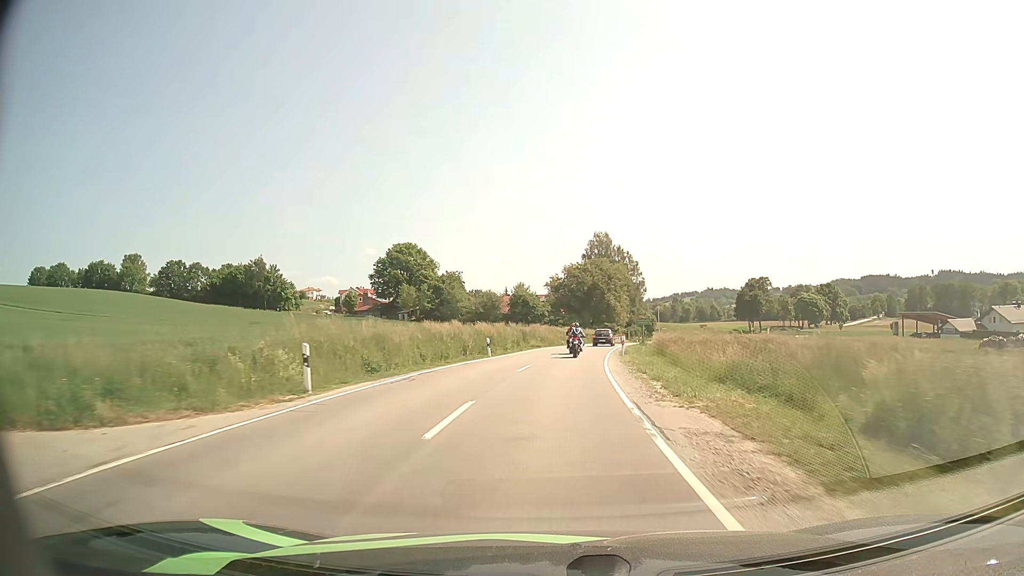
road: secondary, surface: asphalt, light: Day
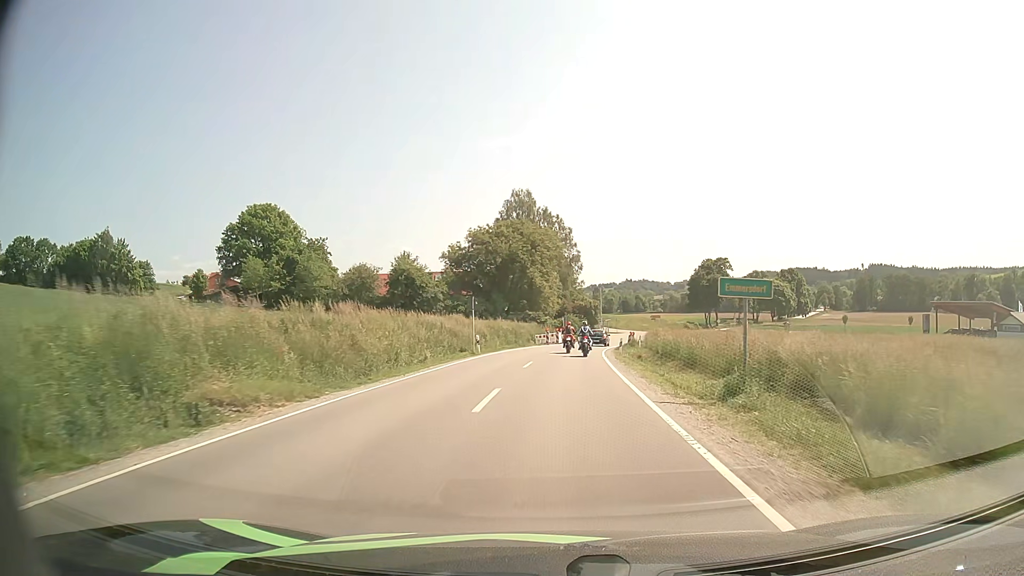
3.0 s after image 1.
(+2.7, +45.0) m; +7°
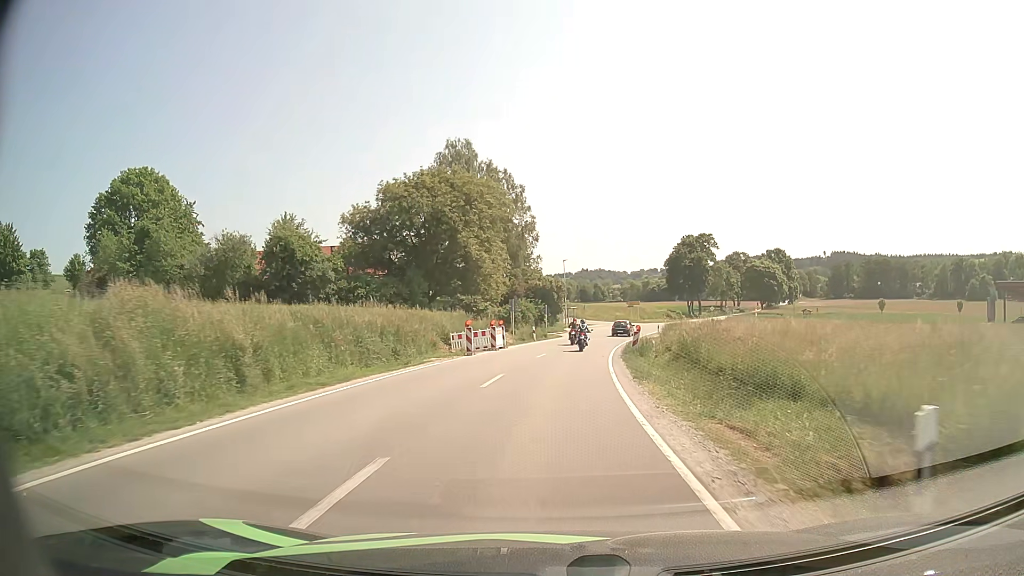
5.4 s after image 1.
(+1.2, +31.2) m; +4°
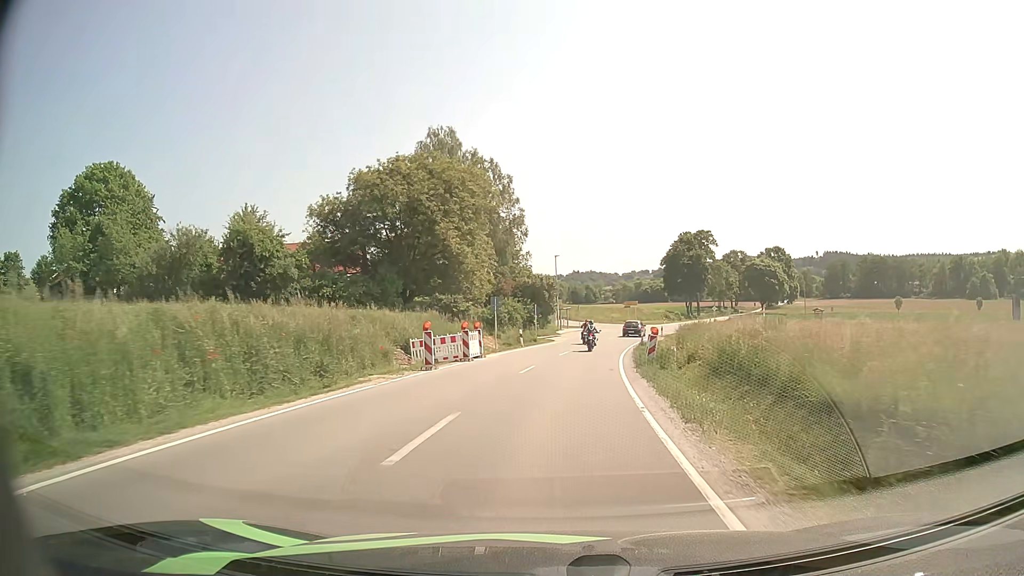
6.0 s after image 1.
(0.0, +7.7) m; +1°
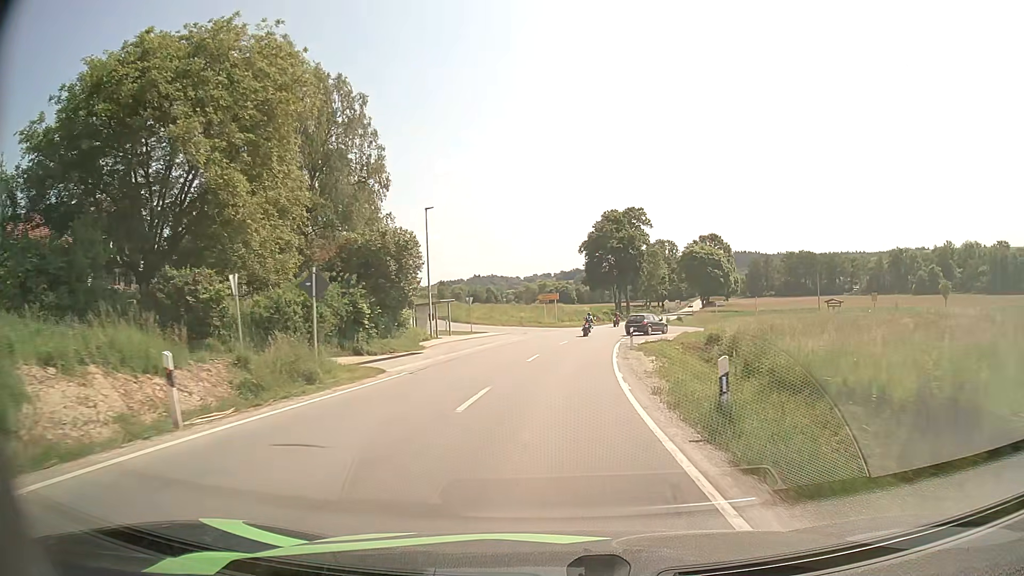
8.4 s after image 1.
(+2.0, +32.5) m; +8°
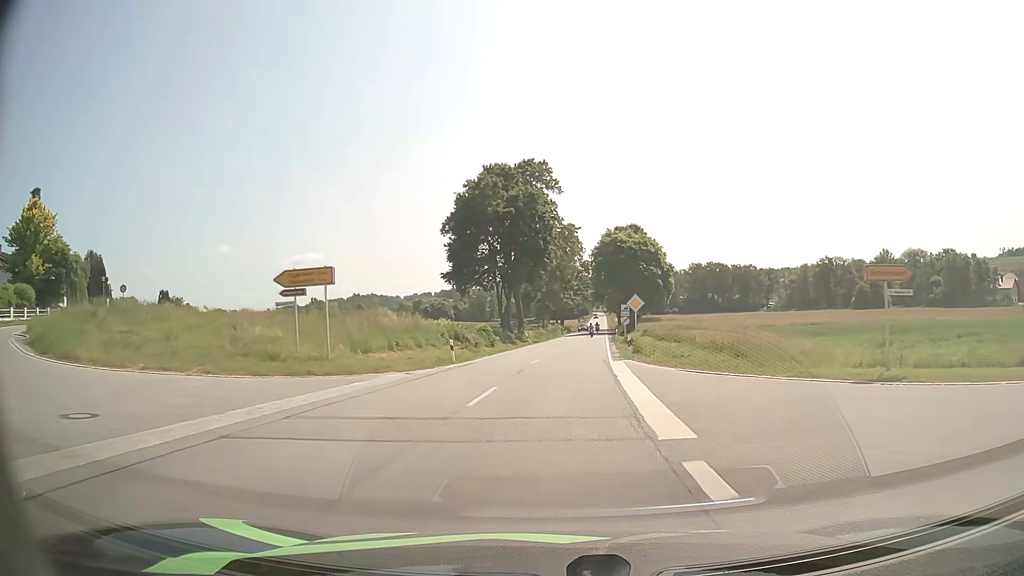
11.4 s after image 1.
(+3.9, +46.9) m; +10°
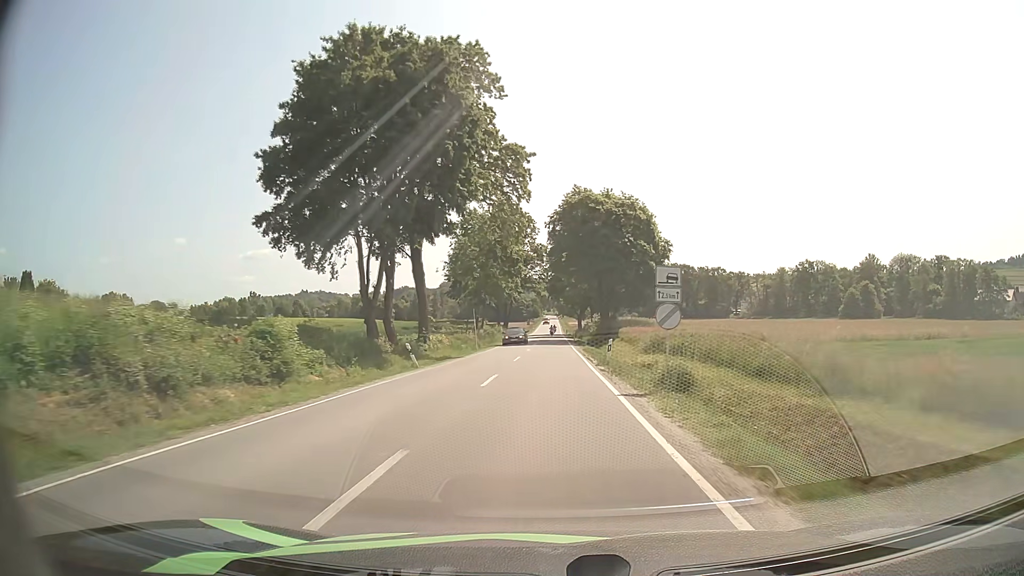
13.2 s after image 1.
(+1.5, +32.5) m; +4°
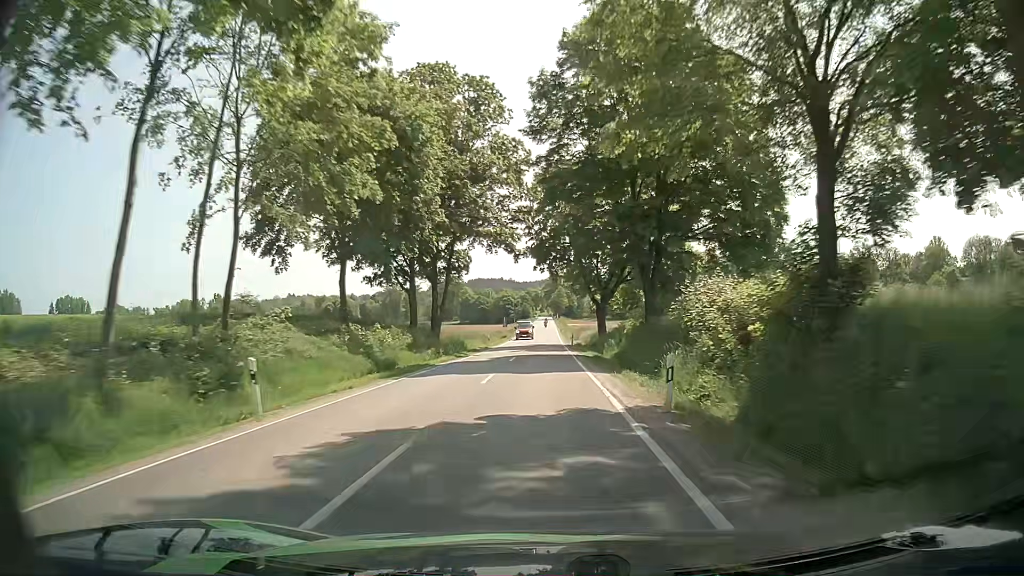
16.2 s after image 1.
(+0.7, +60.1) m; 0°
(0, +10) (0, +20) (0, +30) (0, +40) (0, +50) (0, +60) (0, +70) (0, +80) (0, +90) (0, +100) m
